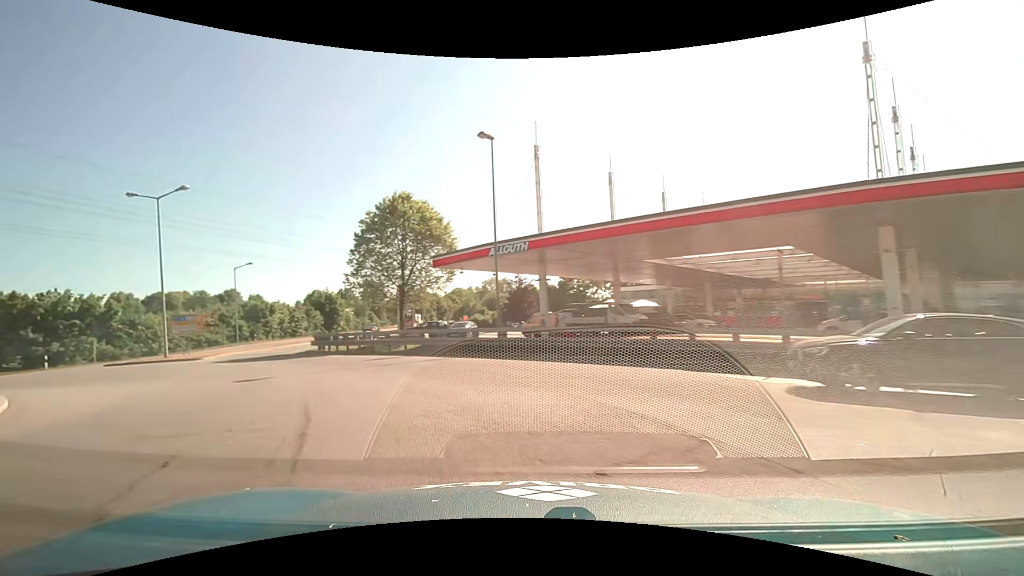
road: primary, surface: asphalt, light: Day
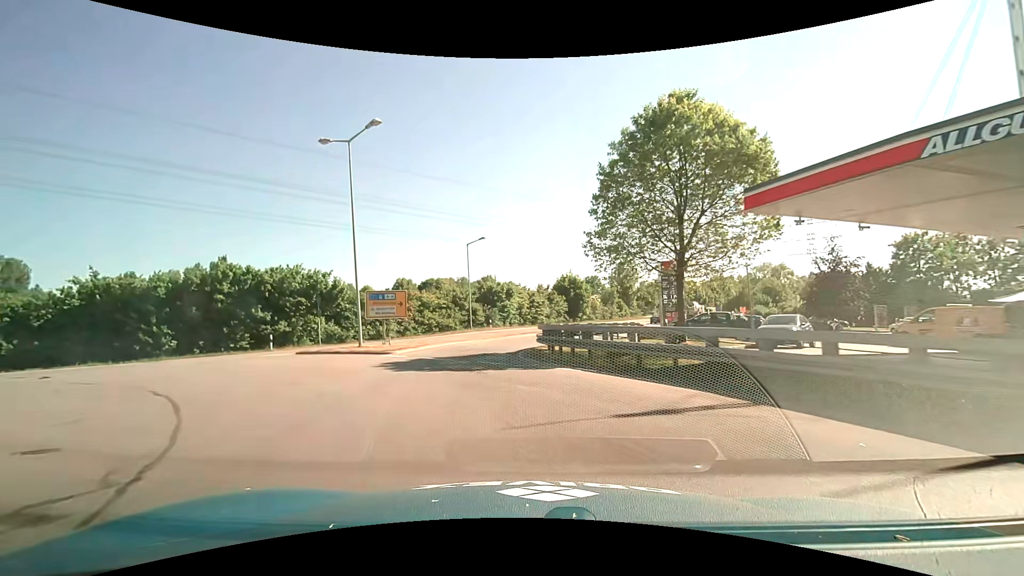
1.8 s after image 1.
(-4.3, +13.4) m; -30°
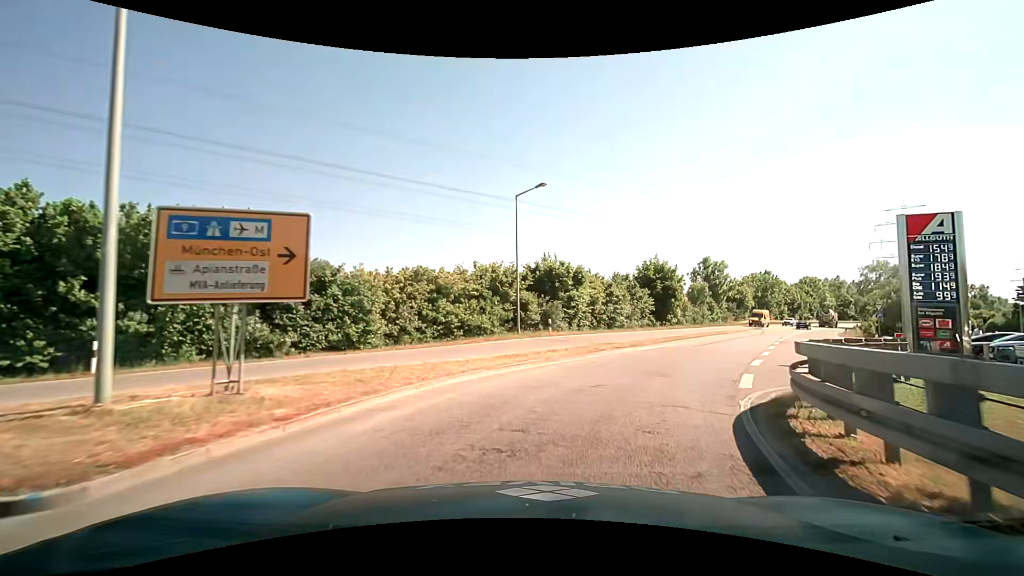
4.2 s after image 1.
(-2.0, +18.5) m; -7°
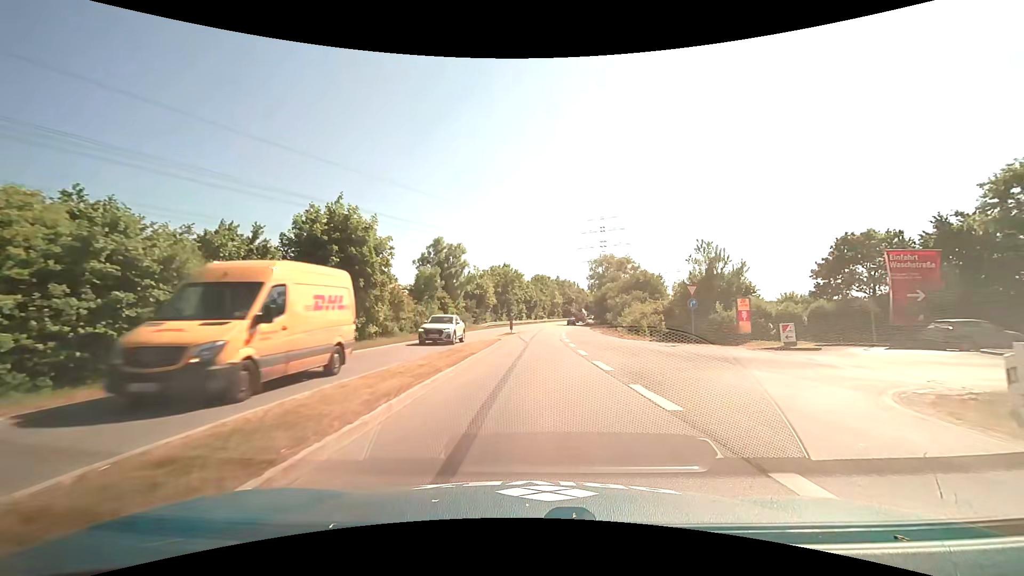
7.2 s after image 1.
(+9.4, +27.3) m; +31°
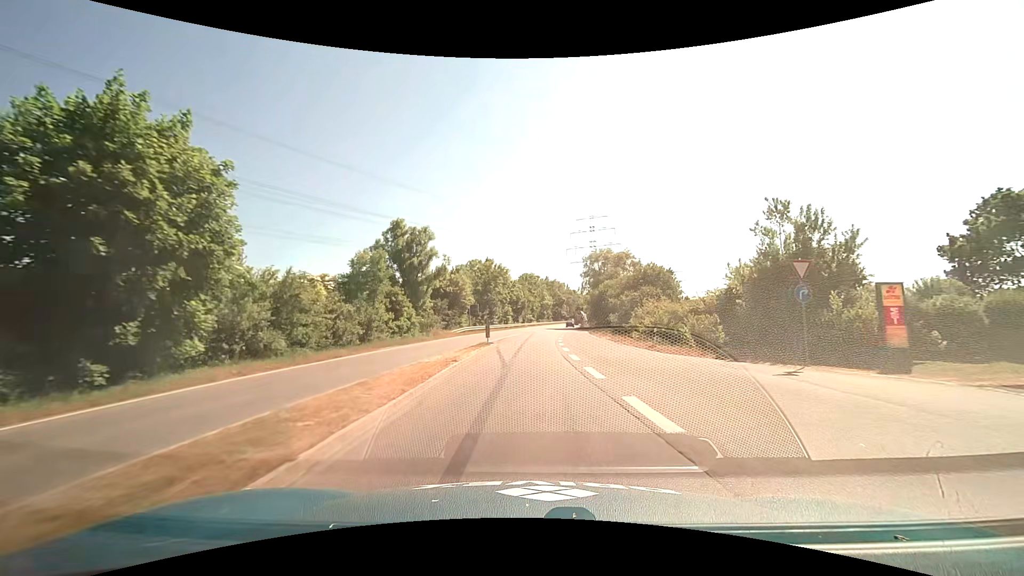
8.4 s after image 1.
(+0.1, +13.4) m; +1°
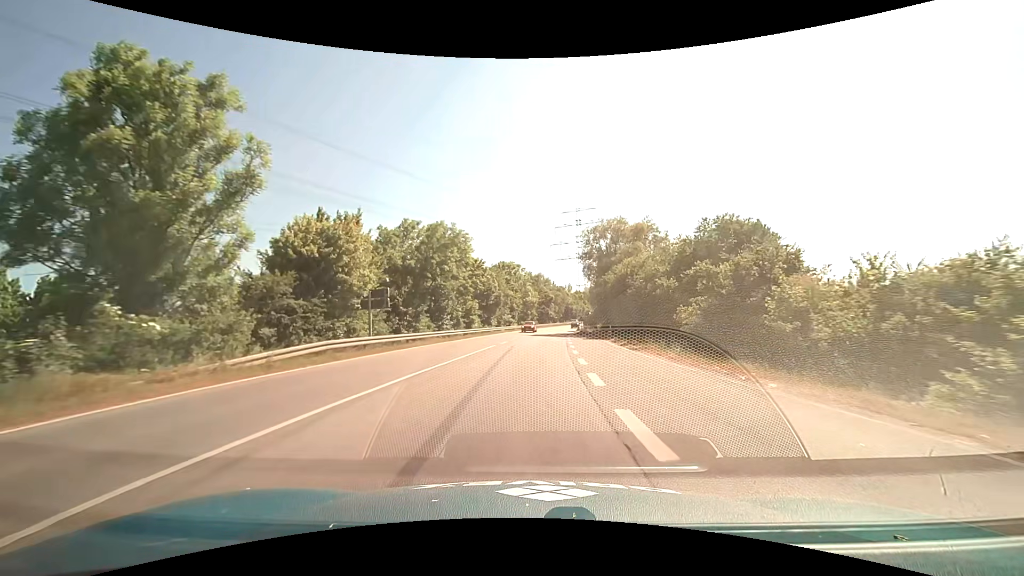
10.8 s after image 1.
(+0.4, +31.5) m; +2°
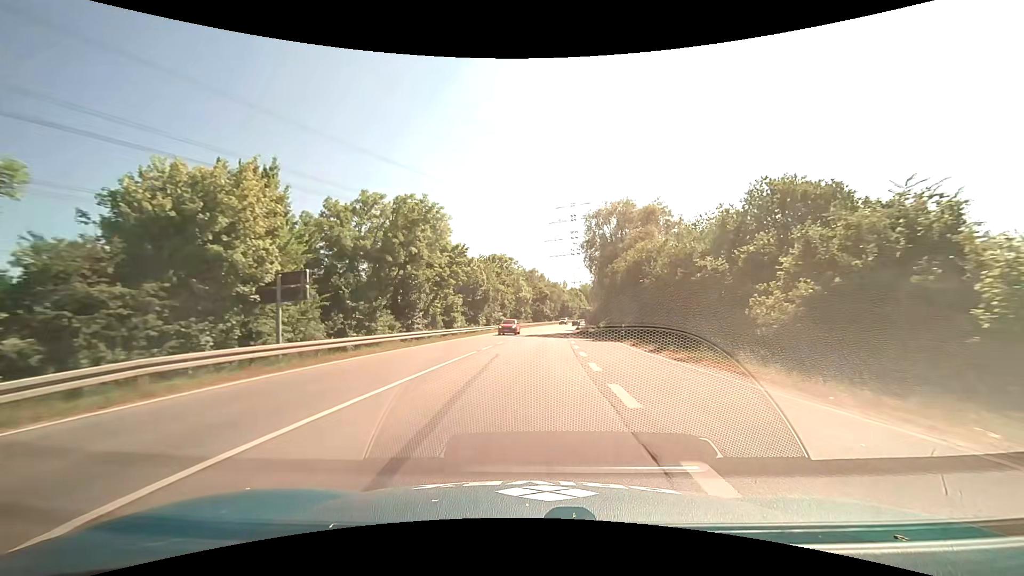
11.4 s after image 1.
(+0.1, +9.2) m; +1°
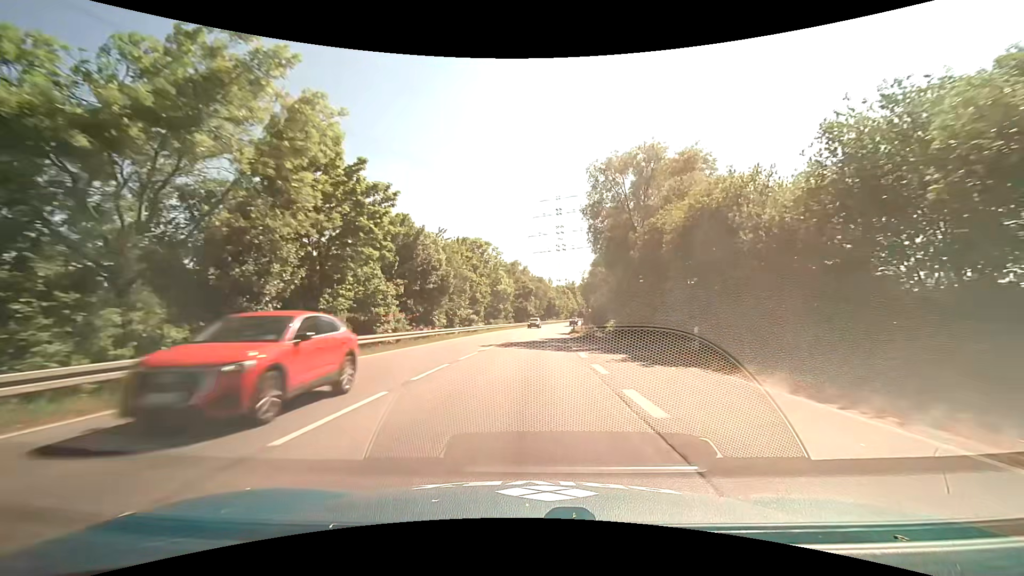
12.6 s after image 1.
(+0.3, +18.9) m; +2°
(0, +10) (0, +20) (+1, +30) (+1, +40) (+2, +50) (+2, +60) (+3, +70) (+4, +80) (+6, +90) (+7, +100) m
